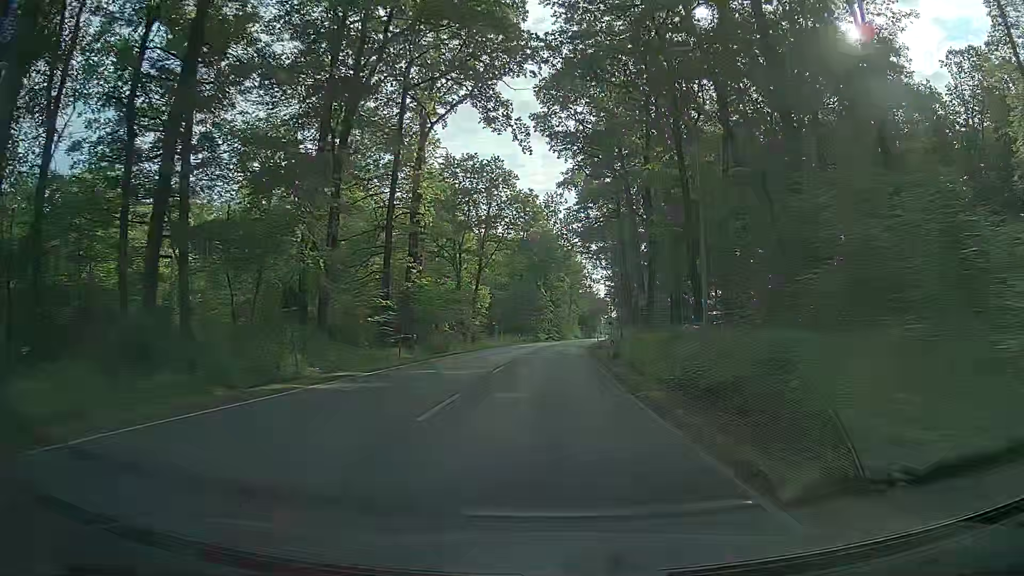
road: secondary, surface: asphalt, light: Day
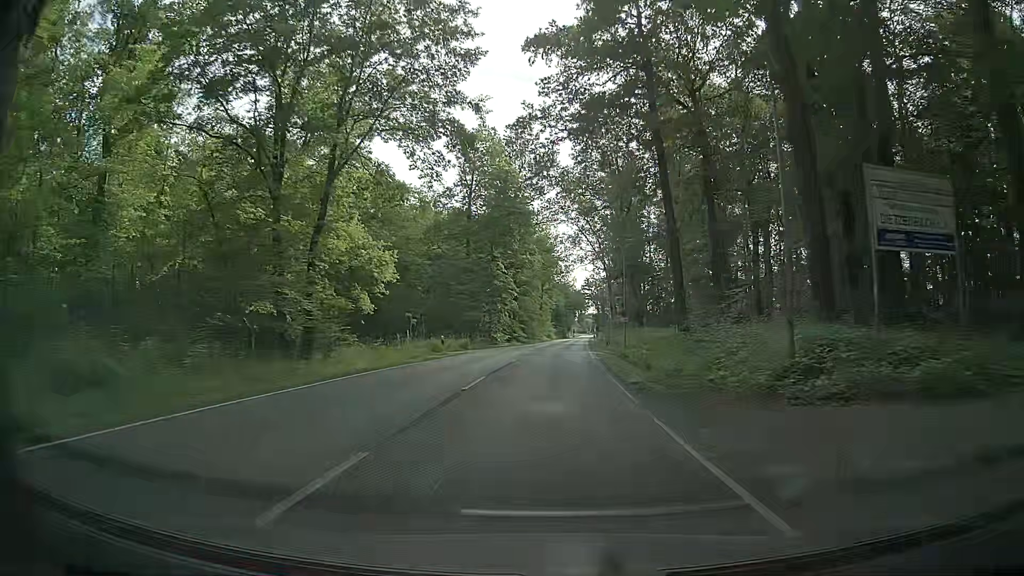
(+0.8, +42.9) m; +2°
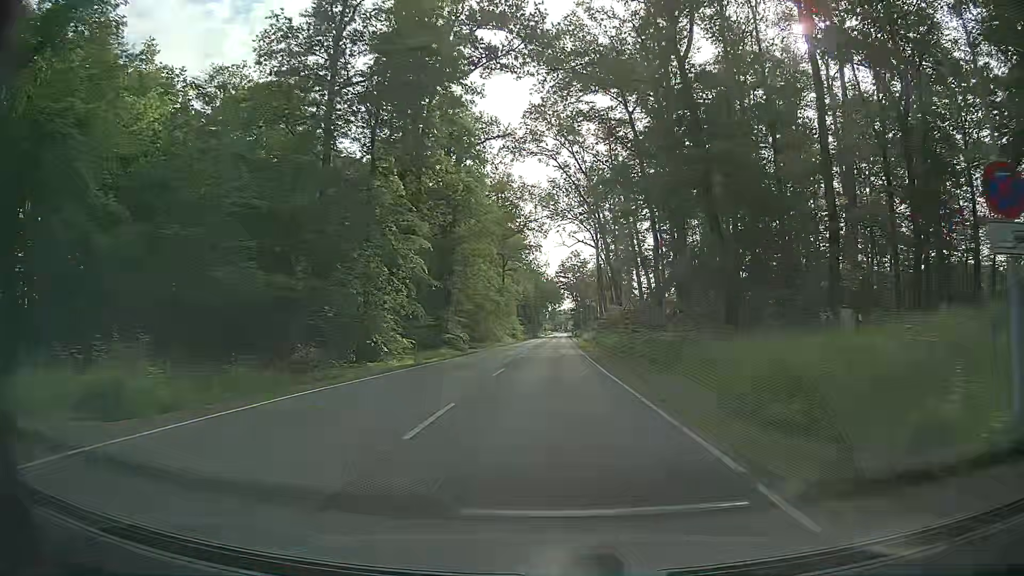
(+1.4, +42.9) m; +4°
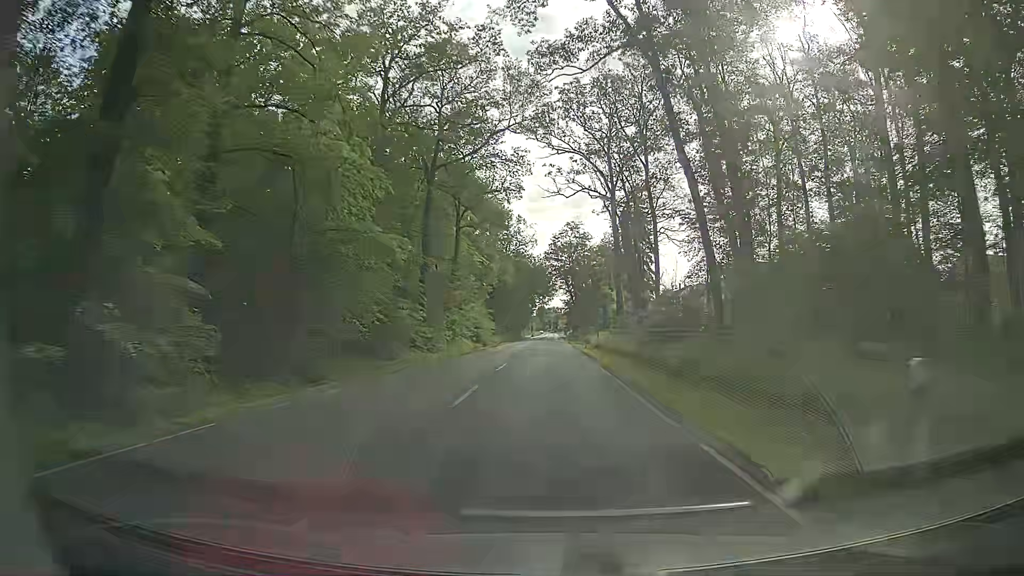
(-0.3, +43.0) m; +1°
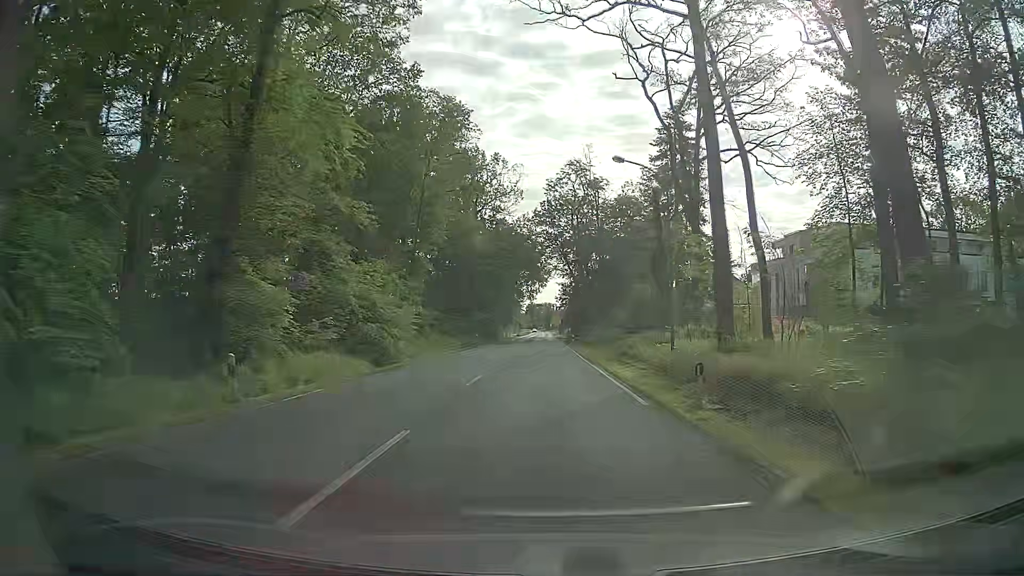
(-0.4, +42.7) m; 0°
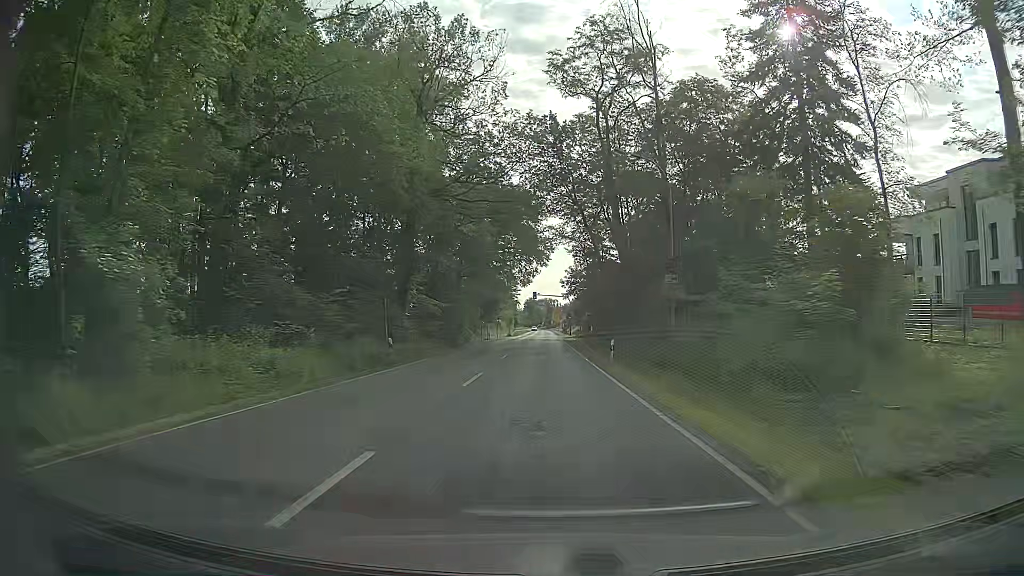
(-0.3, +36.2) m; 0°
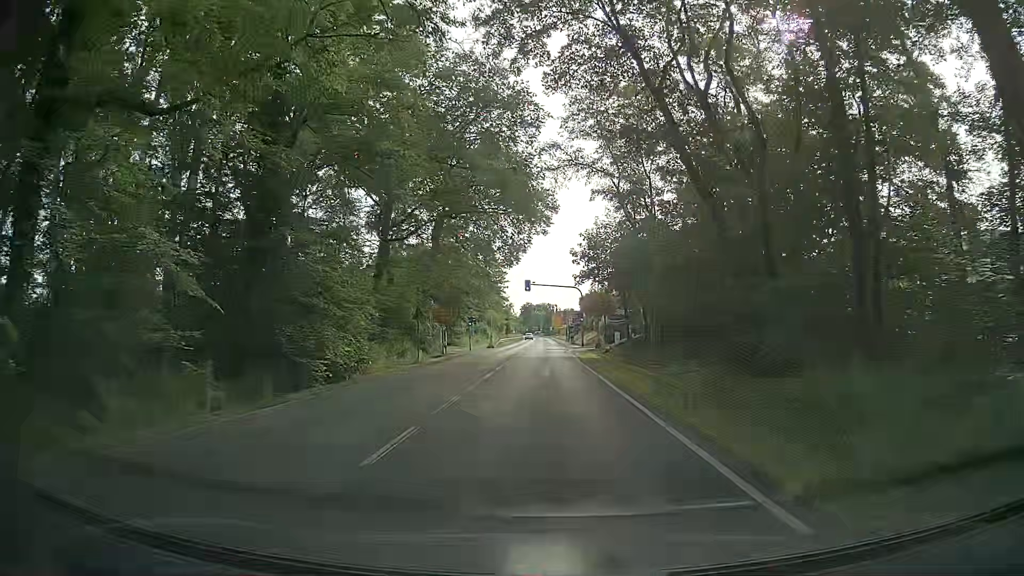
(-0.4, +33.8) m; +1°
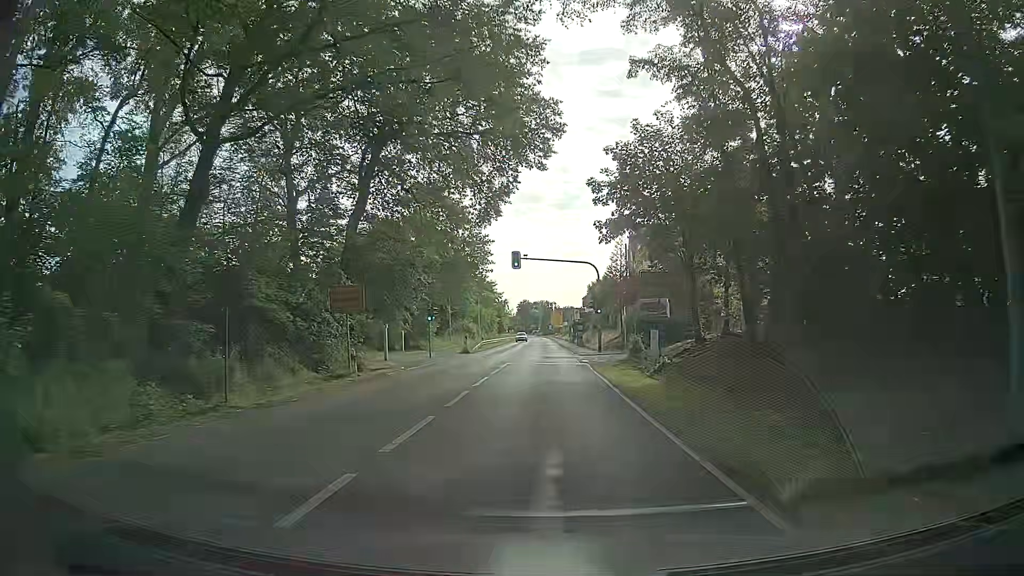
(-0.5, +21.7) m; -1°
(0, +10) (0, +20) (0, +30) (0, +40) (0, +50) (0, +60) (0, +70) (-1, +80) (-1, +90) (-1, +100) m
